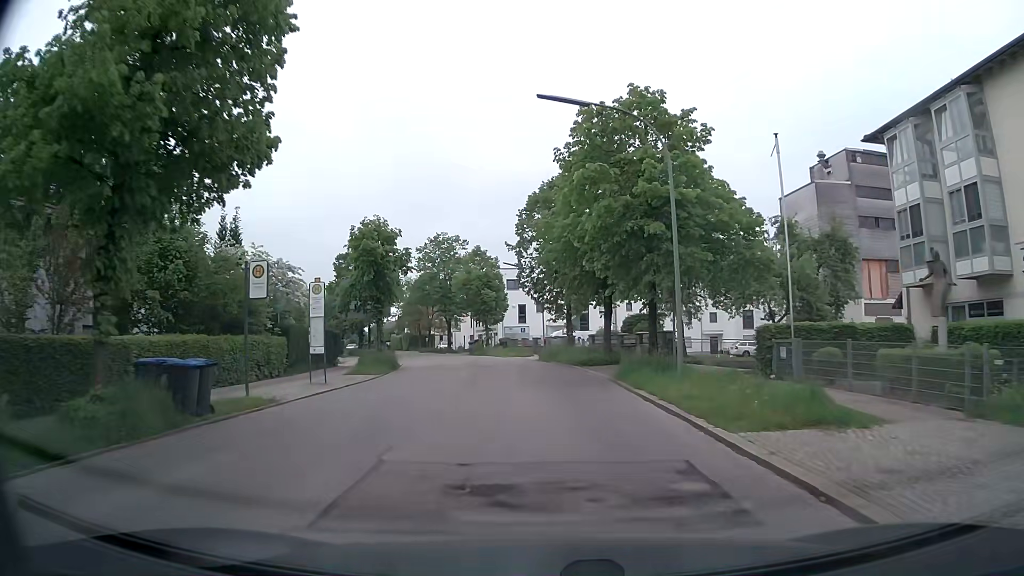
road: tertiary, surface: asphalt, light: Day
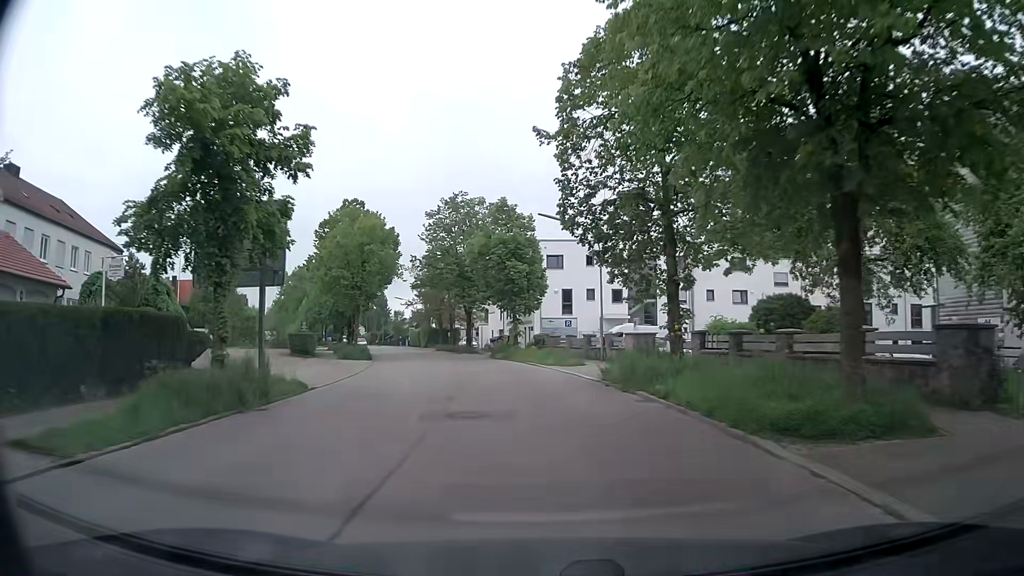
(-0.6, +20.8) m; -4°
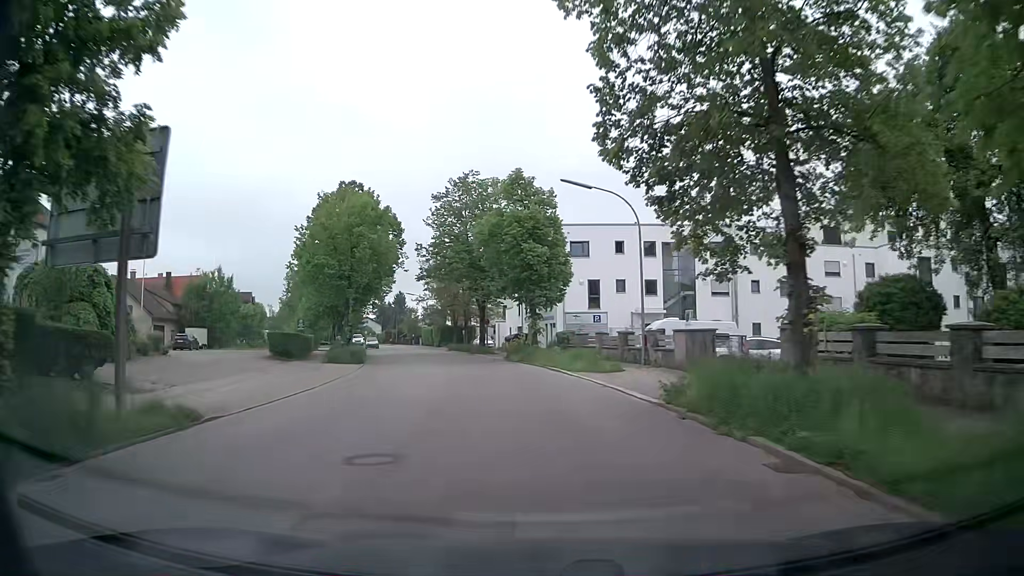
(-0.1, +7.3) m; -2°
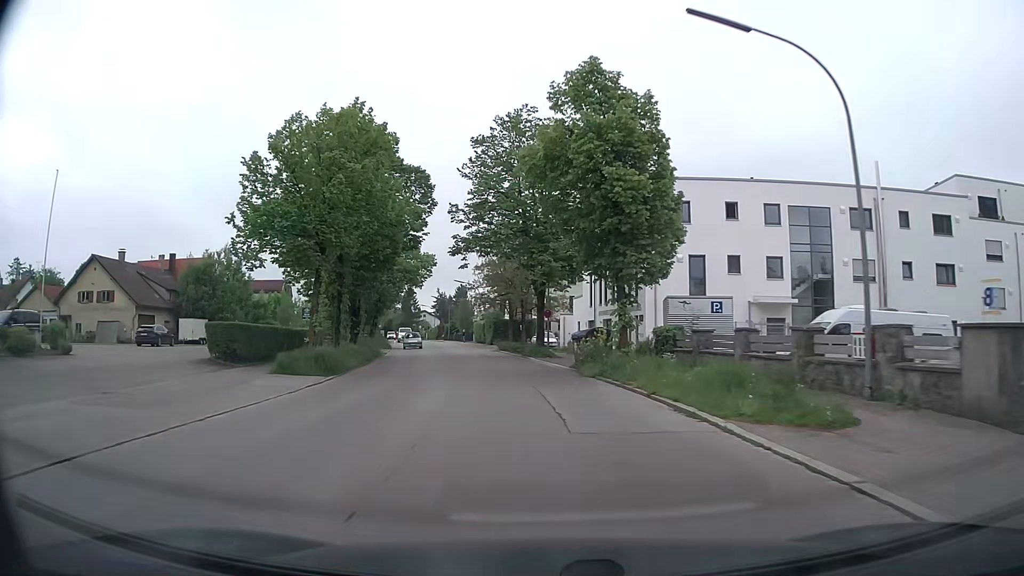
(-0.8, +14.9) m; -6°
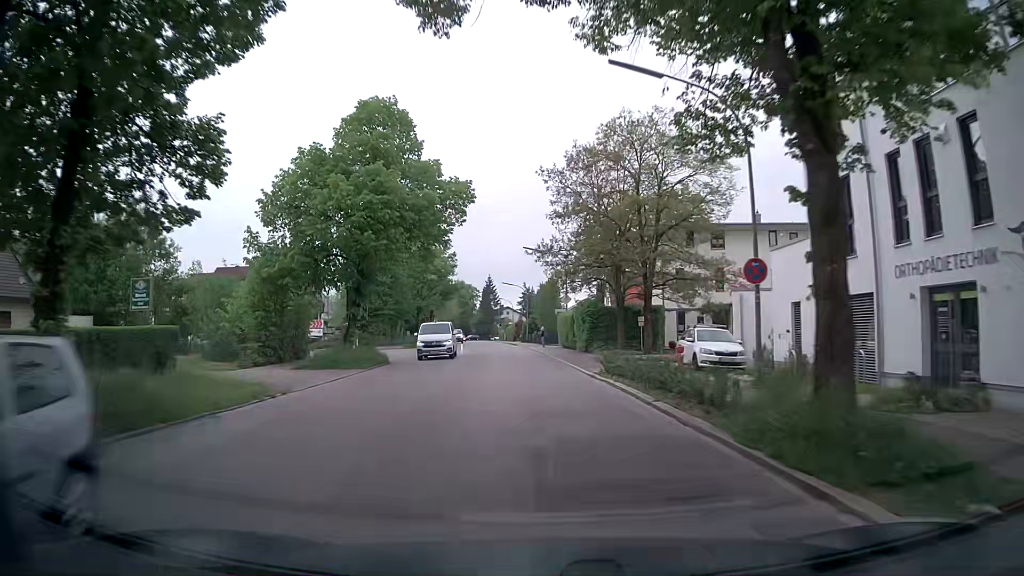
(-2.0, +30.9) m; -8°
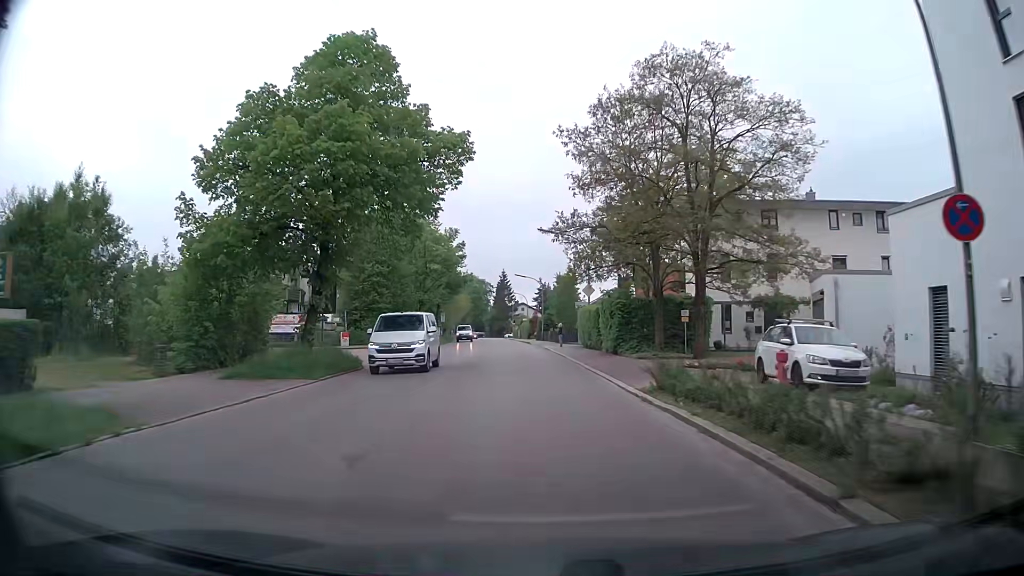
(-0.1, +7.6) m; 0°
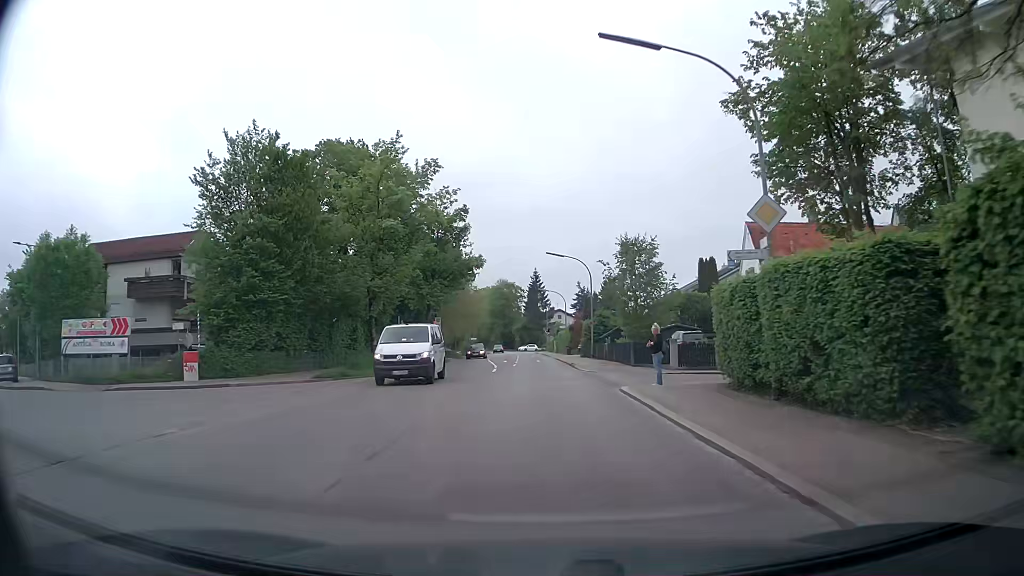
(-1.5, +29.2) m; -5°
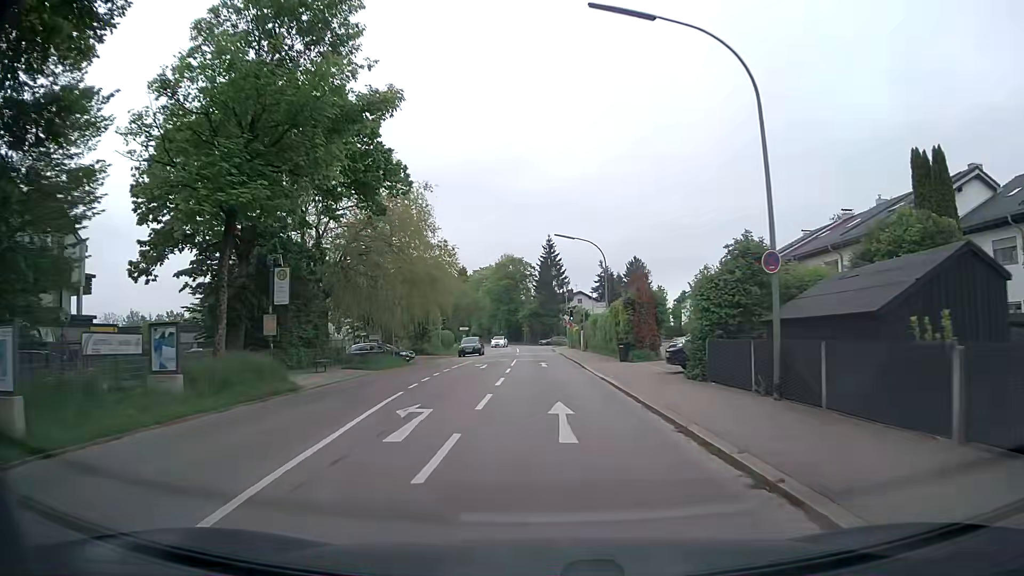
(-0.4, +36.1) m; -1°
(0, +10) (0, +20) (0, +30) (0, +40) (0, +50) (-1, +60) (-1, +70) (-1, +80) (0, +90) (+4, +99) m
